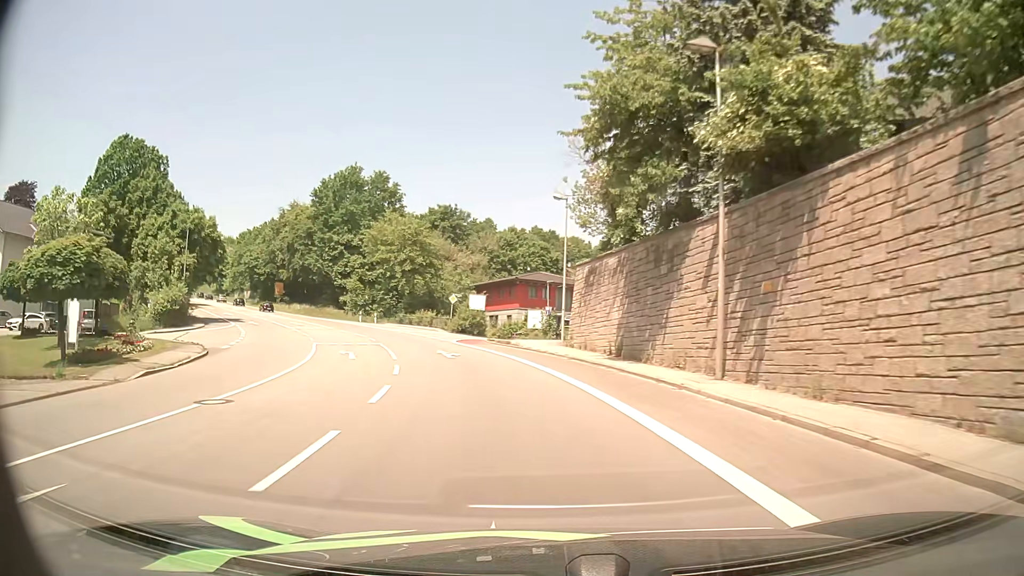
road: primary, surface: asphalt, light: Day
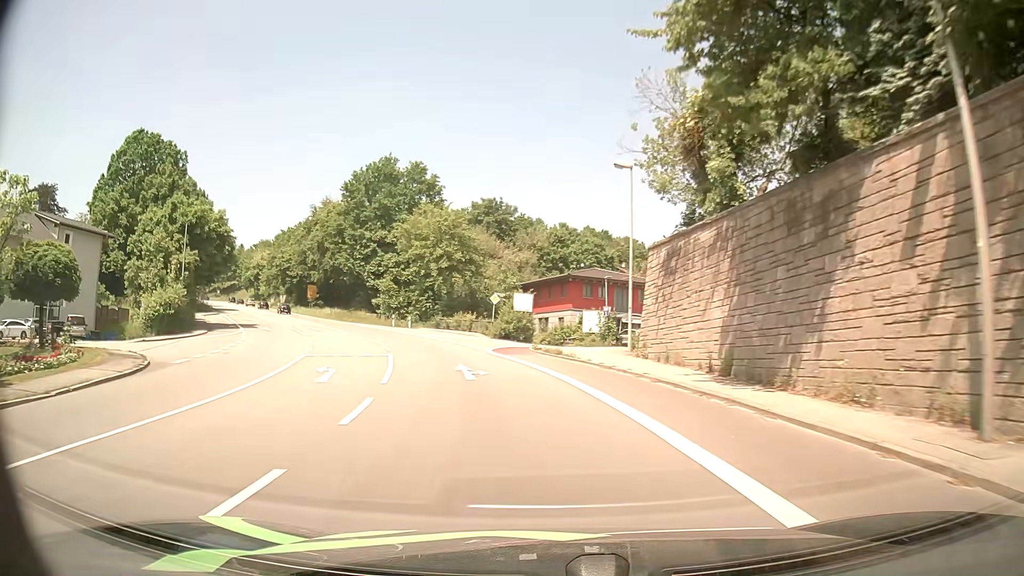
(-0.4, +8.3) m; -5°
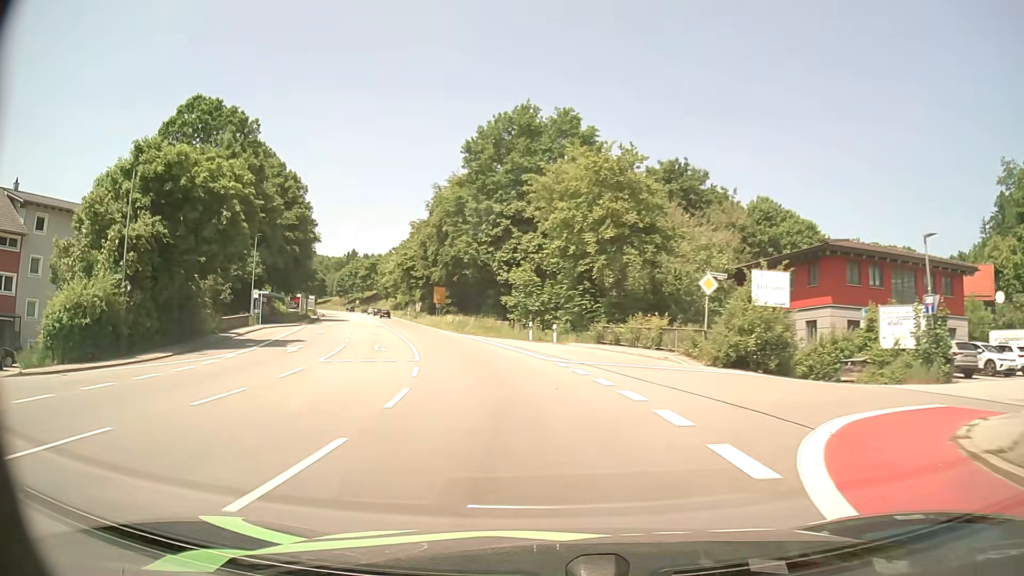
(-2.9, +24.8) m; -15°
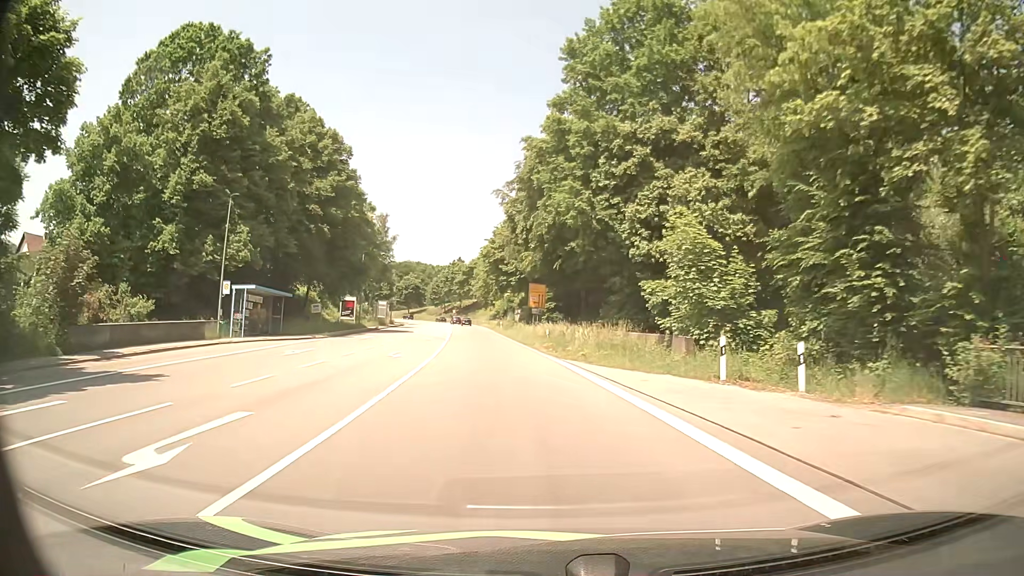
(-2.2, +24.9) m; -9°
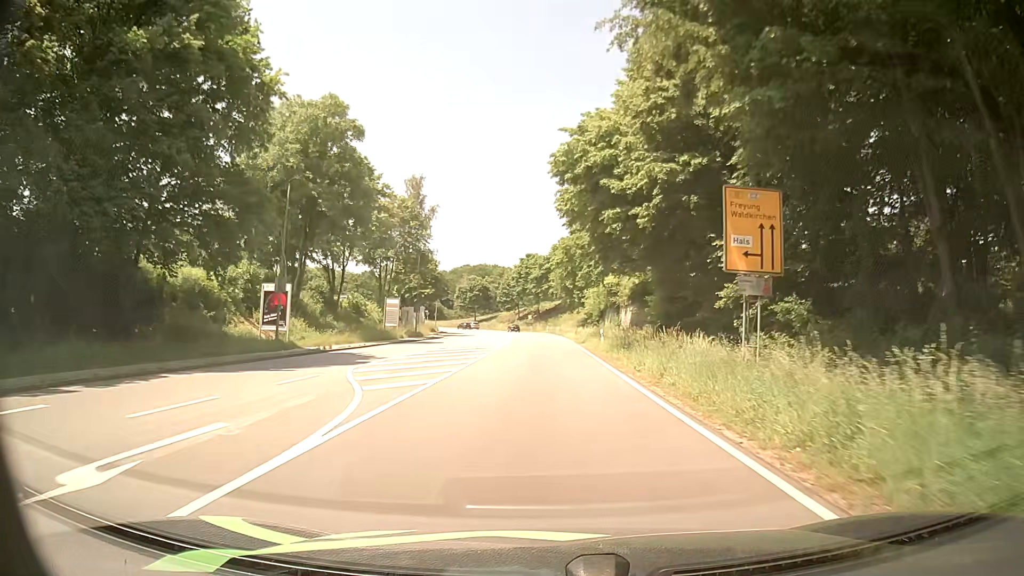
(-3.7, +41.5) m; -7°
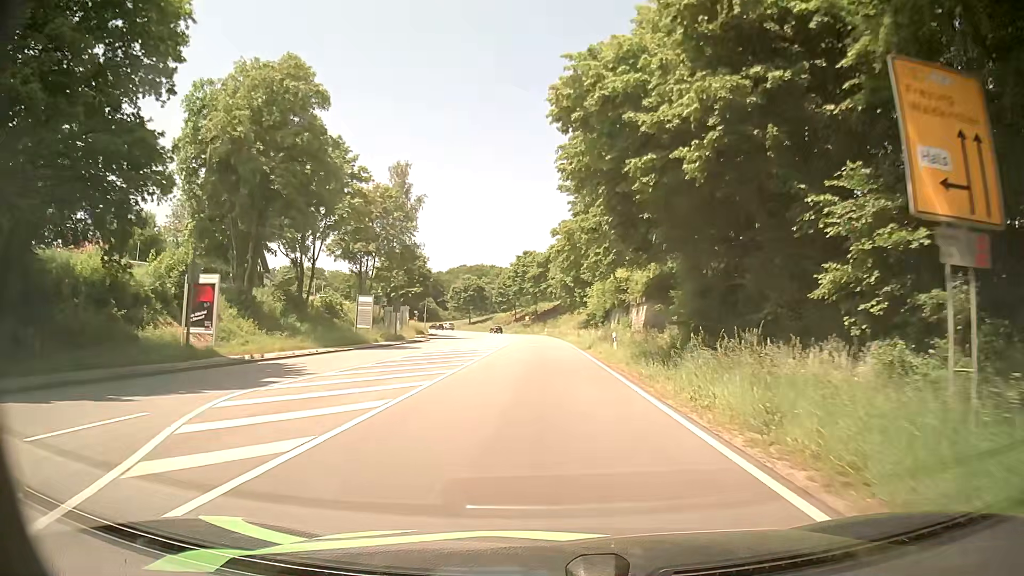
(-0.1, +8.4) m; 0°
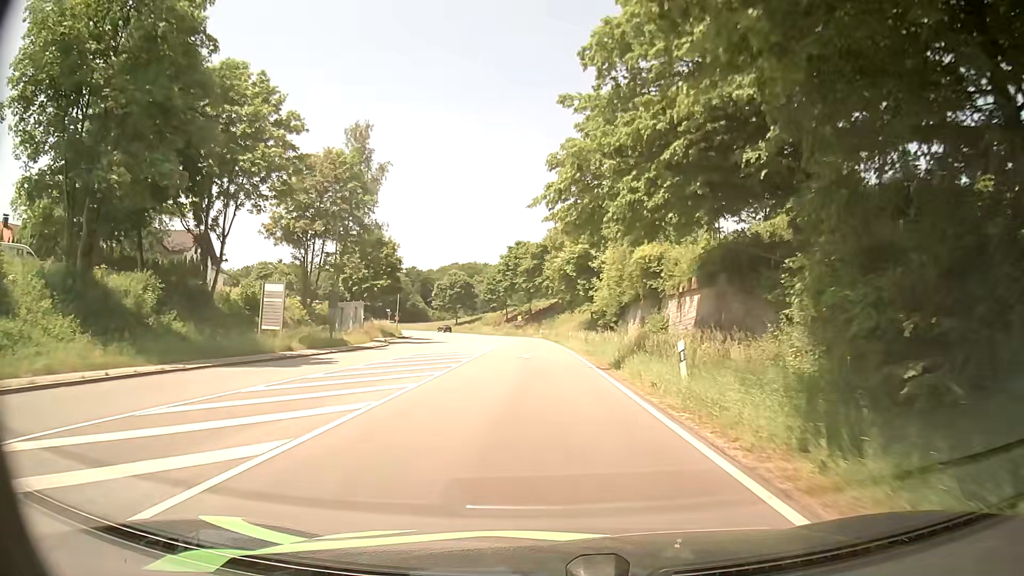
(-0.1, +16.7) m; 0°
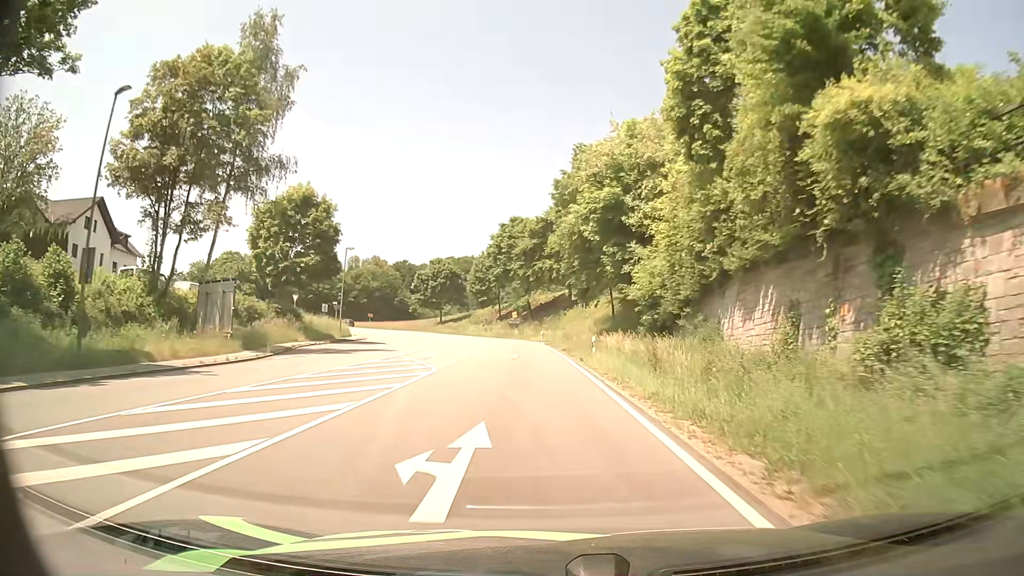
(-0.1, +25.1) m; 0°
(0, +10) (0, +20) (0, +30) (-1, +40) (-2, +50) (-3, +60) (-5, +70) (-8, +79) (-11, +88) (-16, +97) m
